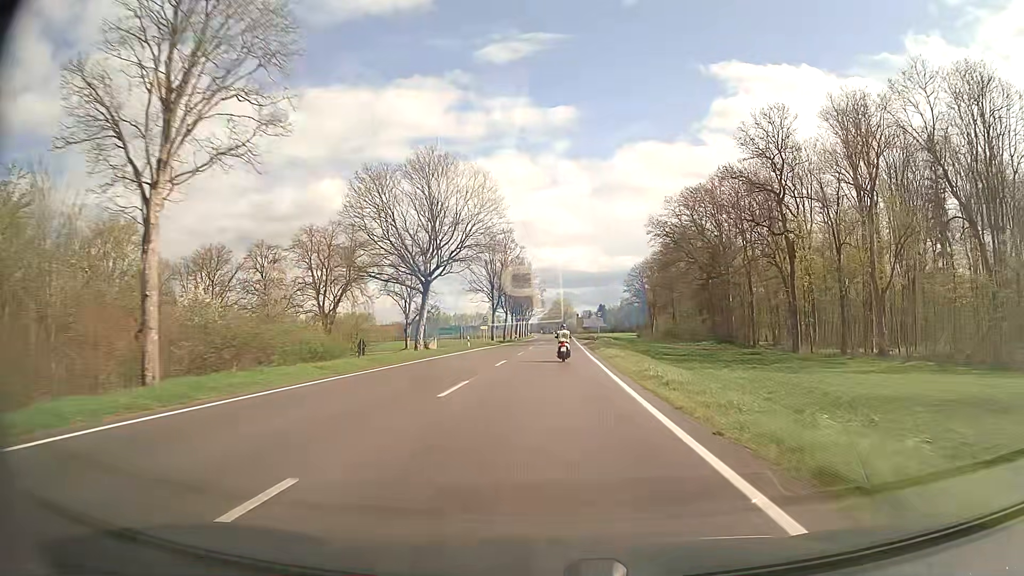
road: secondary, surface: asphalt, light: Day
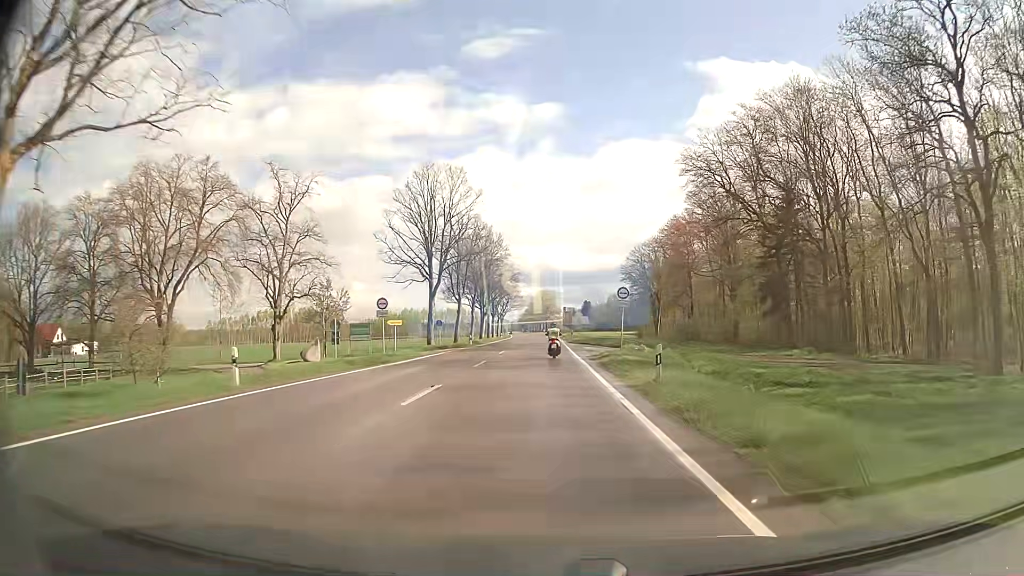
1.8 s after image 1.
(+0.7, +37.8) m; +2°
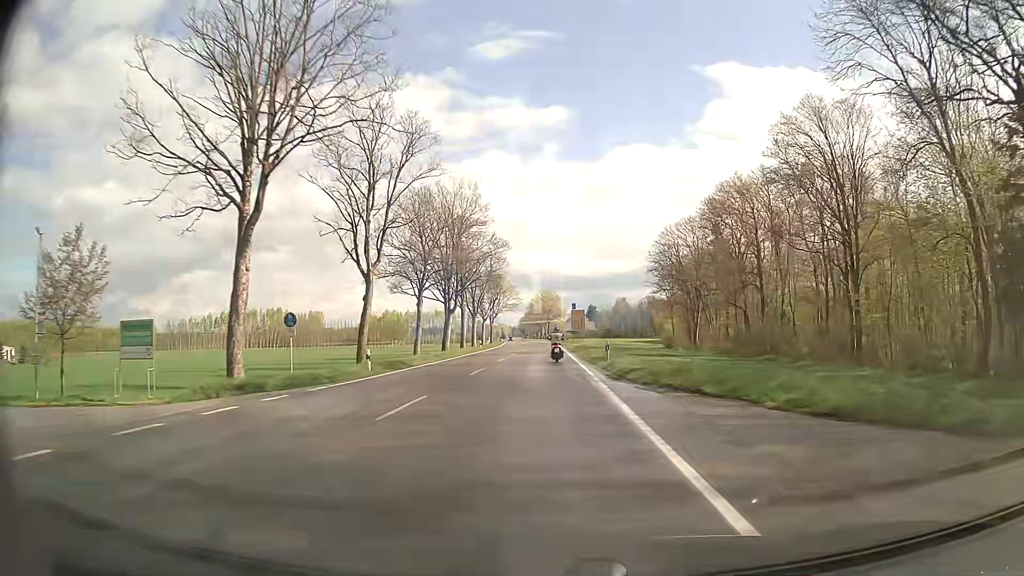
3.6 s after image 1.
(-0.1, +37.9) m; 0°
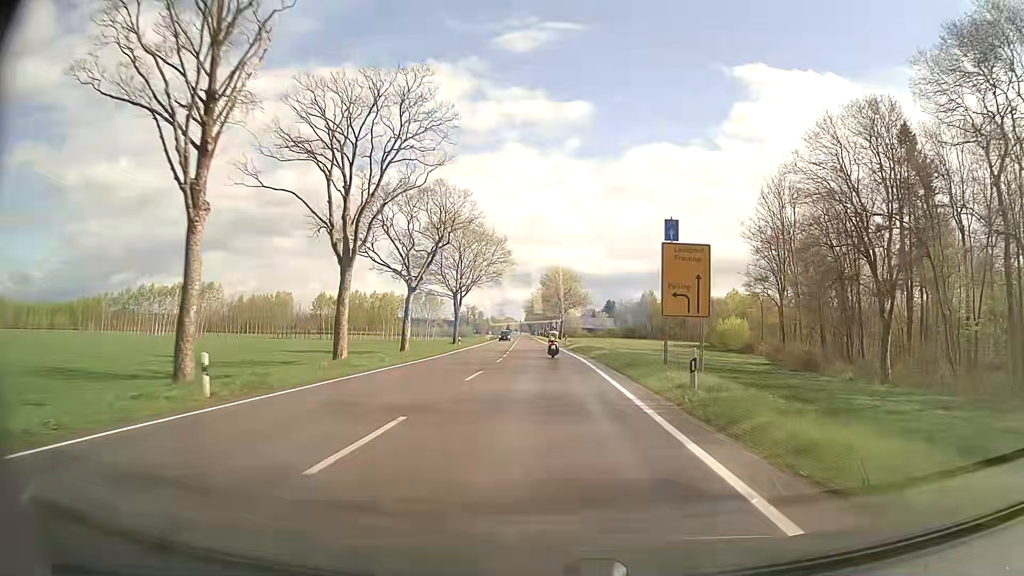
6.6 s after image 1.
(-0.6, +64.3) m; -1°
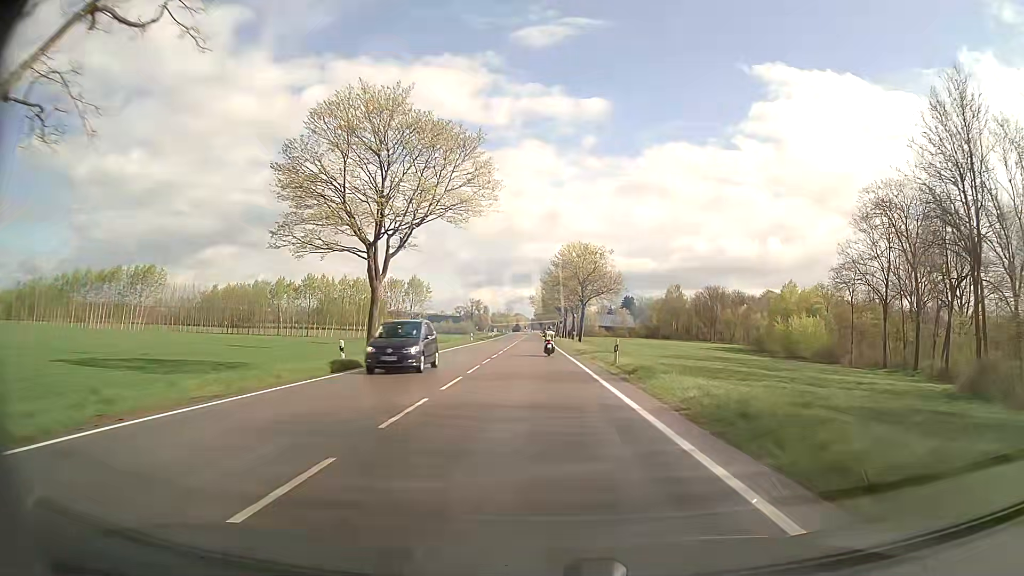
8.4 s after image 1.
(-0.3, +38.9) m; -1°
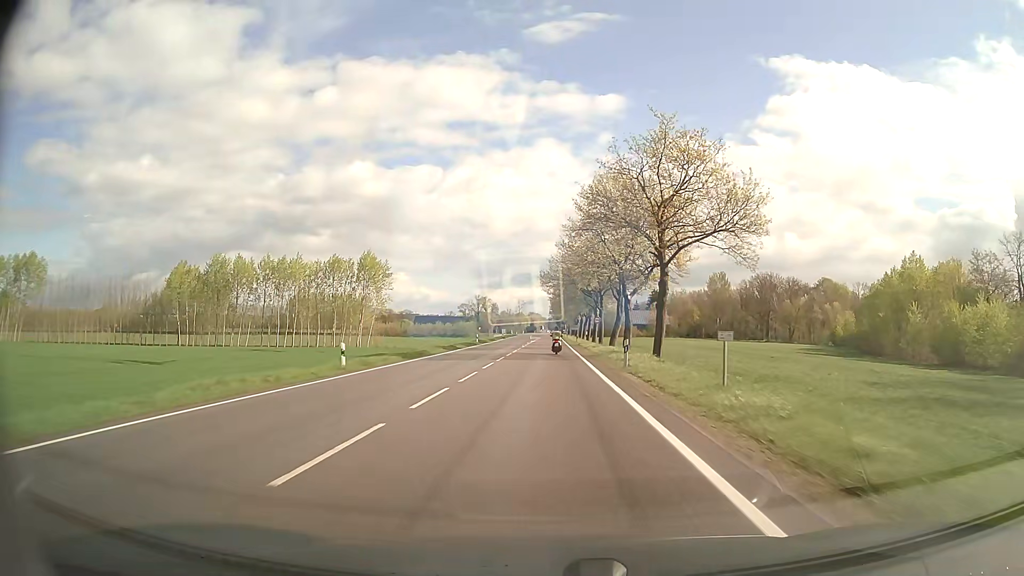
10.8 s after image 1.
(-0.8, +51.7) m; -2°
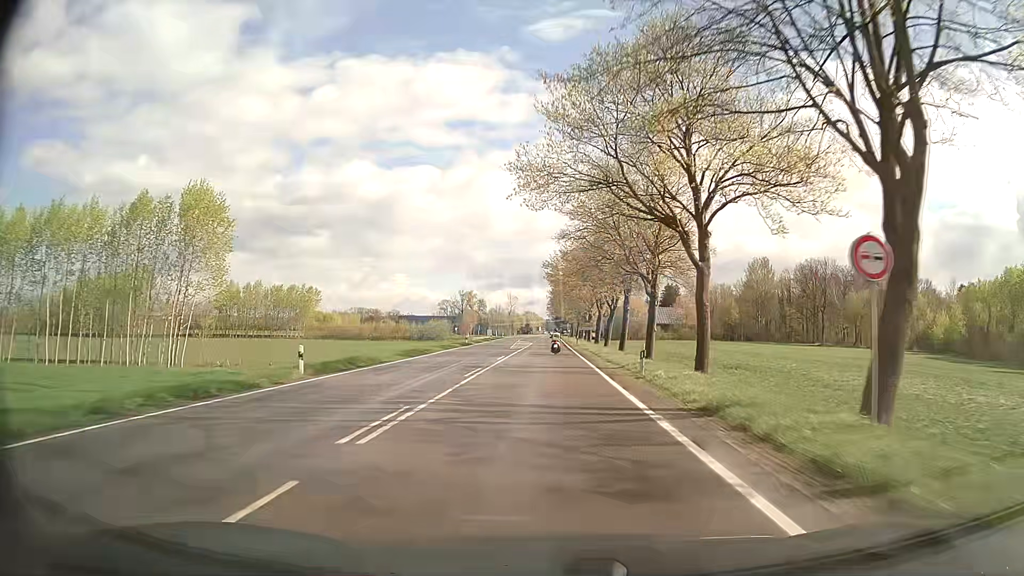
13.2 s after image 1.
(0.0, +52.0) m; 0°
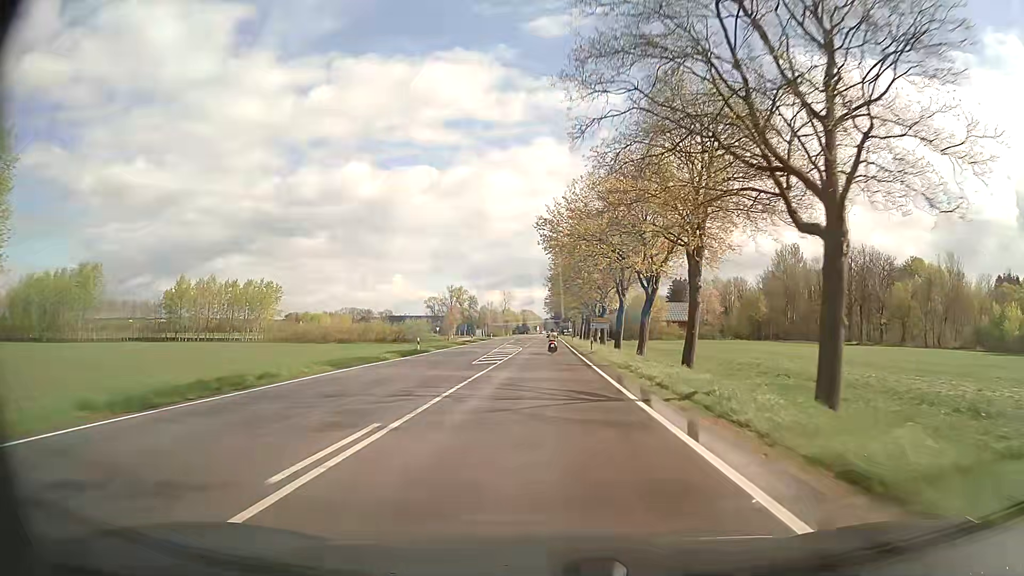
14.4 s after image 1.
(0.0, +26.4) m; 0°
(0, +10) (0, +20) (0, +30) (0, +40) (0, +50) (0, +60) (0, +70) (0, +80) (0, +90) (0, +100) m
